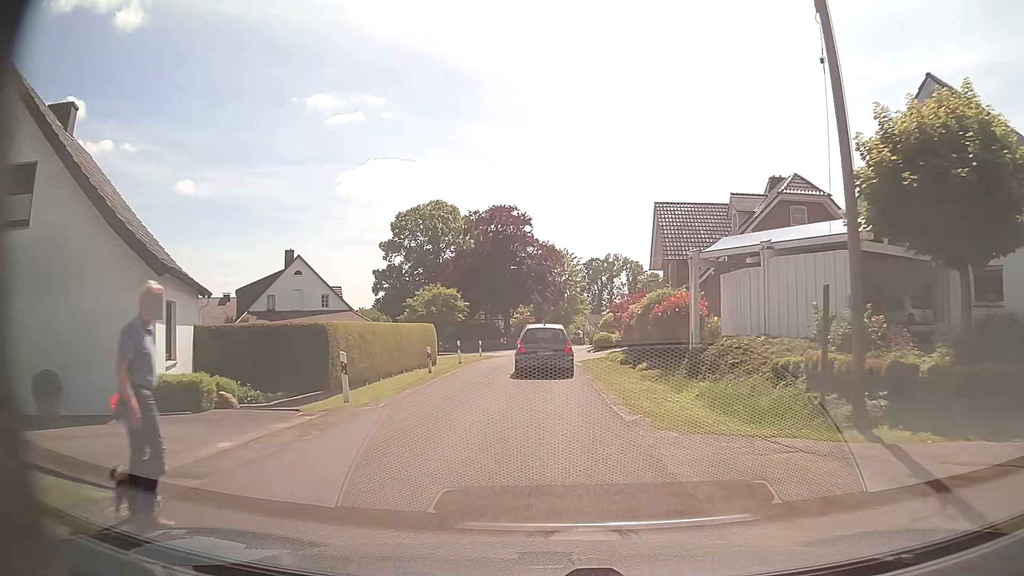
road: residential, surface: asphalt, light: Day
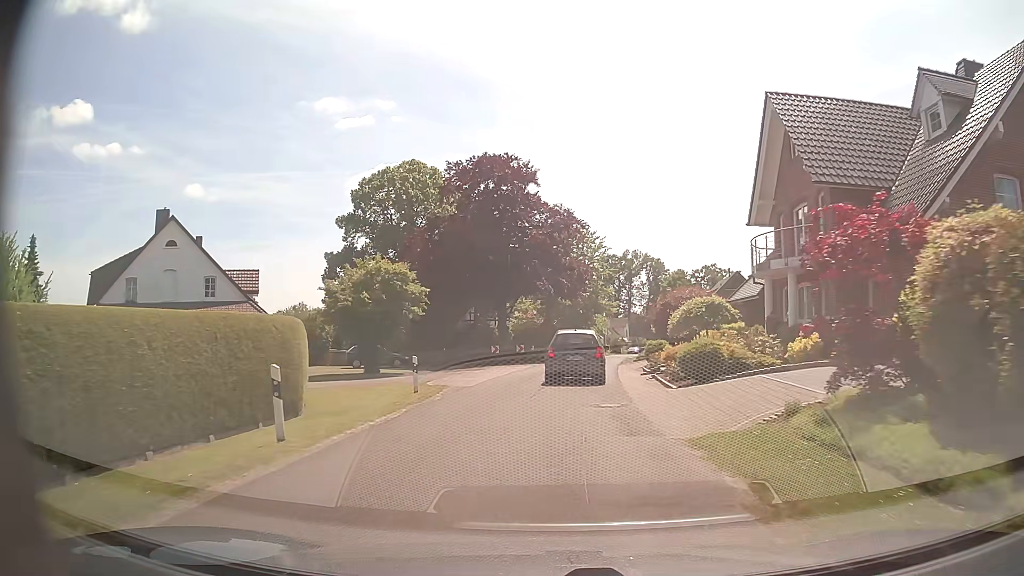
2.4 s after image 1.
(0.0, +22.8) m; 0°
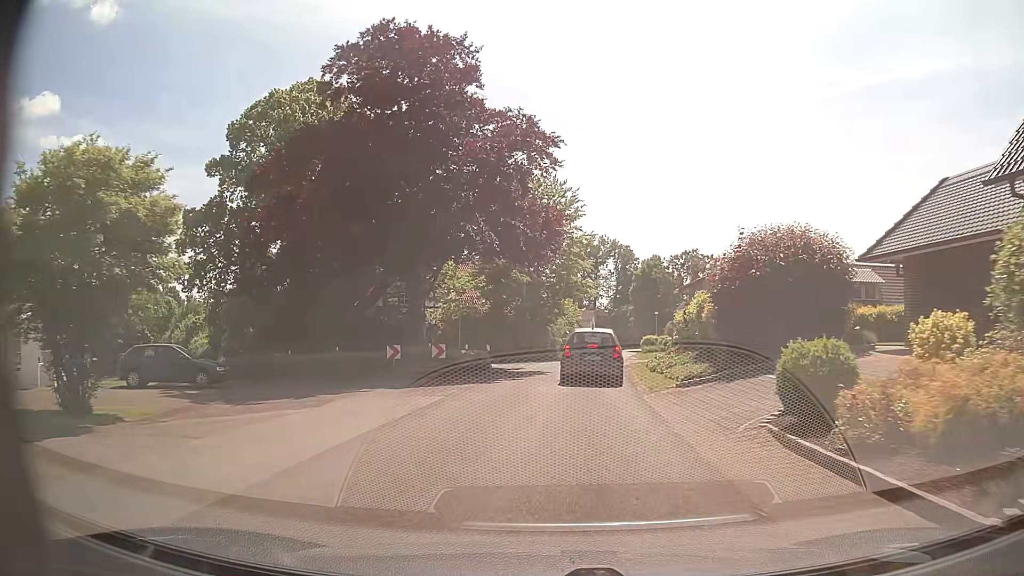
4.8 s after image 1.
(+0.4, +20.6) m; +3°
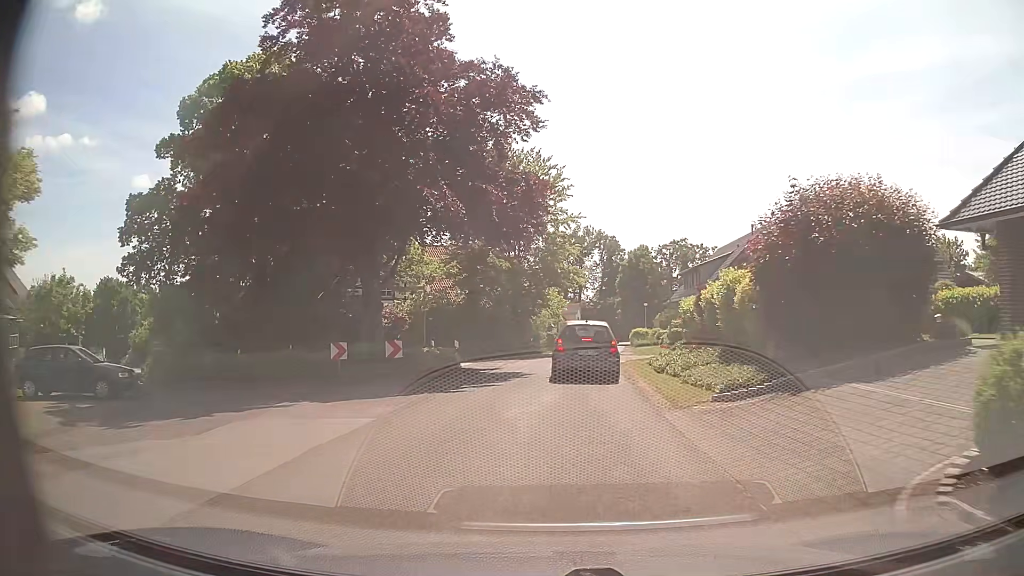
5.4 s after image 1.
(+0.1, +4.9) m; +2°
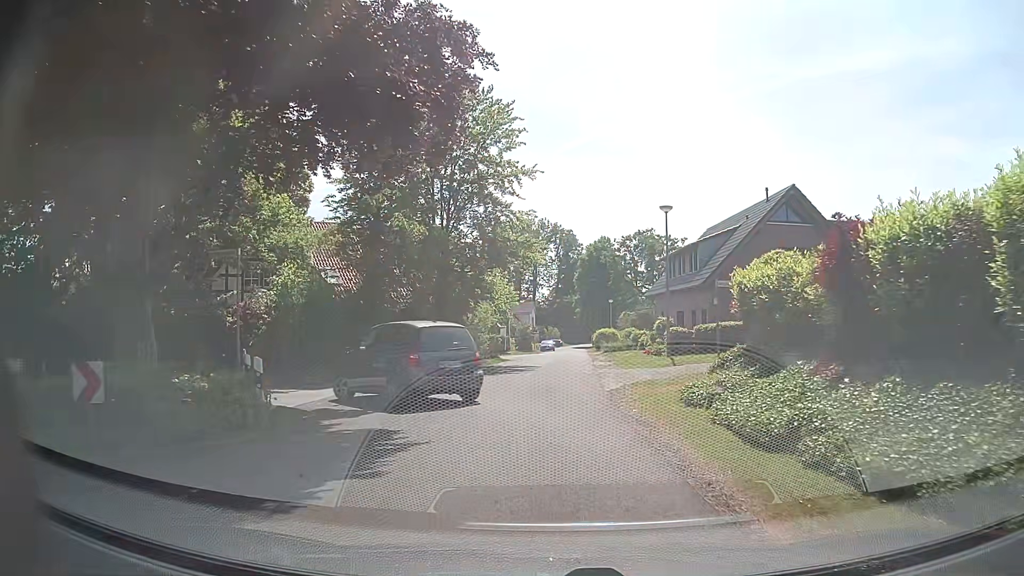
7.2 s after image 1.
(+0.3, +12.7) m; +3°
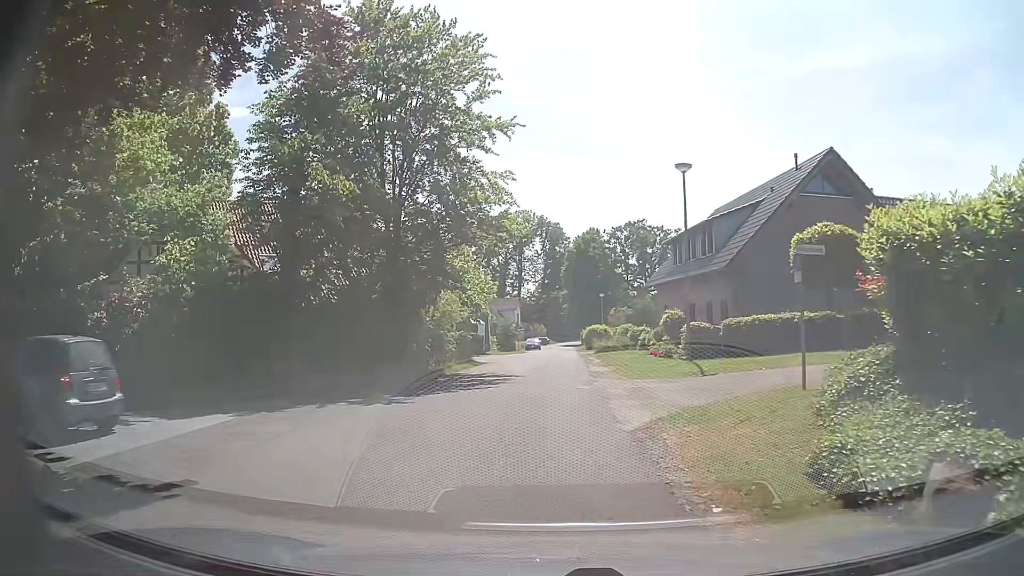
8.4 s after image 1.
(+0.1, +6.6) m; +1°
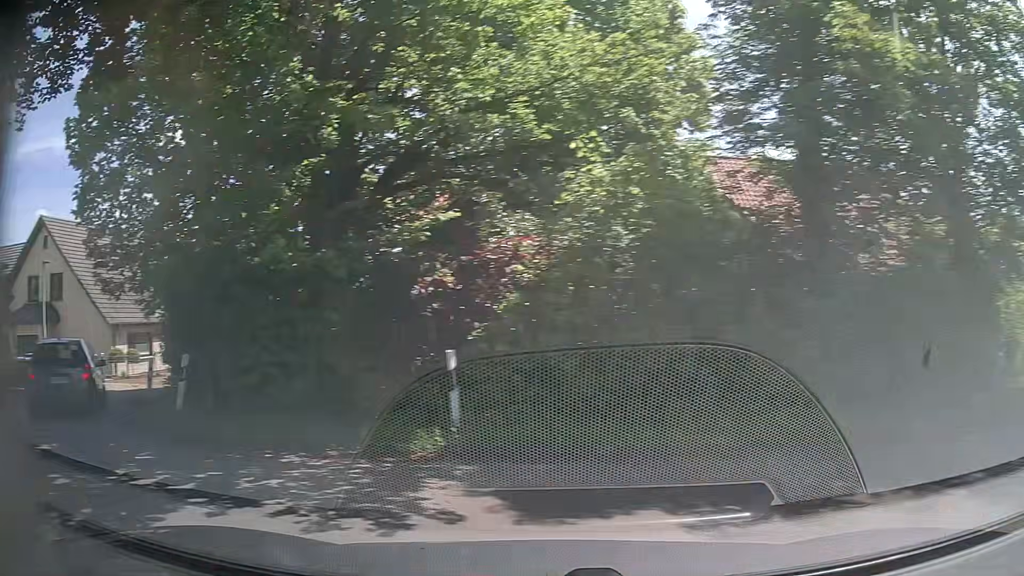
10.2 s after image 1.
(-1.9, +7.8) m; -40°
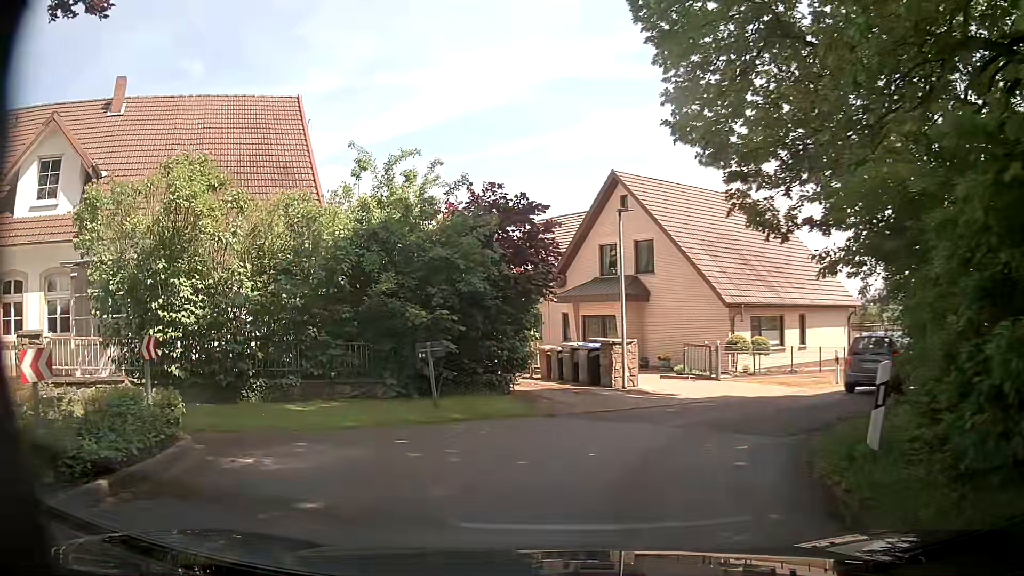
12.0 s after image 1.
(-4.5, +7.0) m; -53°
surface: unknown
(+1, +10) (+7, +18) (+15, +24) (+22, +31) (+29, +38) (+37, +45) (+44, +52) (+51, +58) (+59, +65) (+66, +72) m
